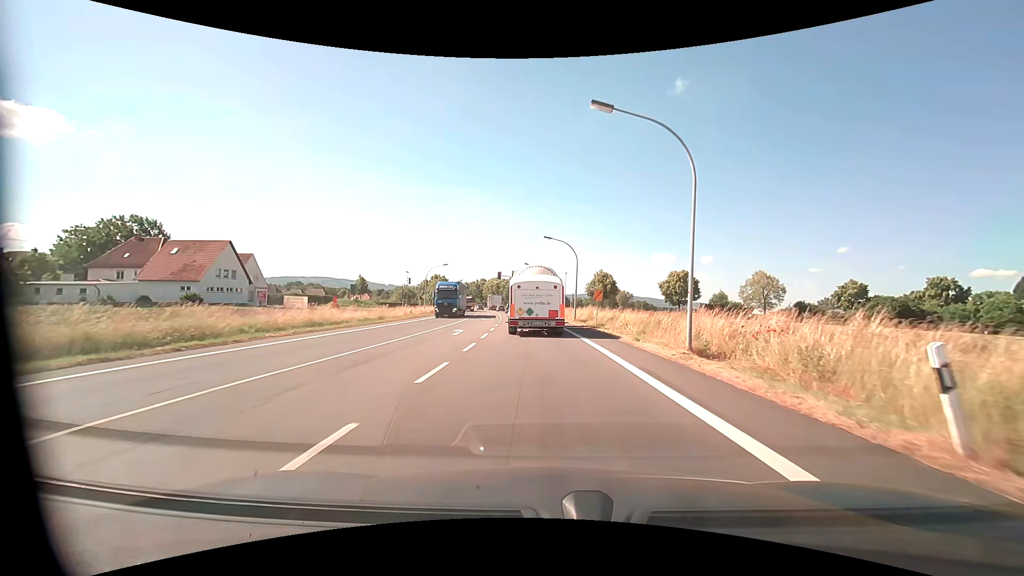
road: primary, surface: asphalt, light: Day
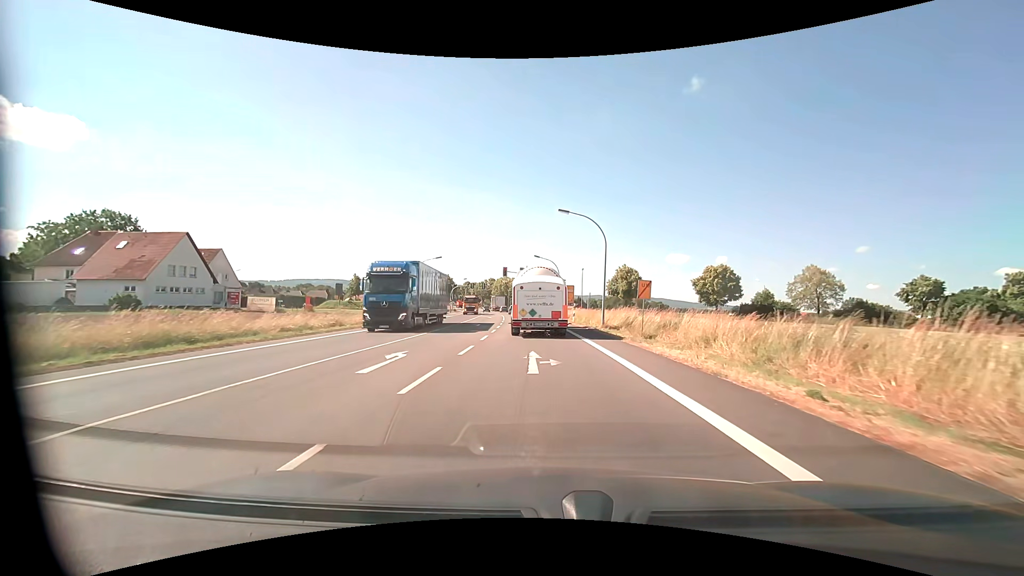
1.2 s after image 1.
(-0.1, +13.0) m; -1°
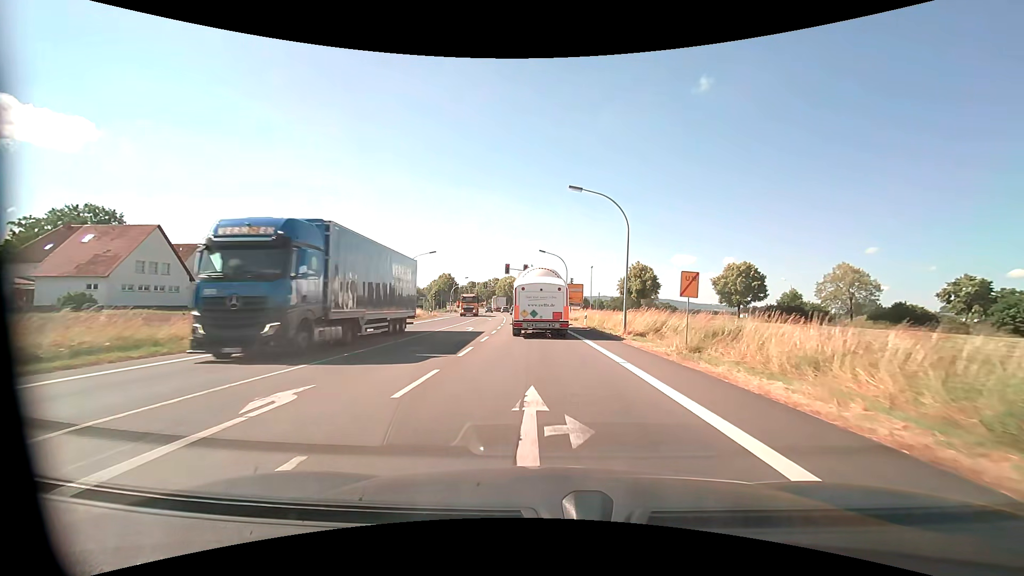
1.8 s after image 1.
(0.0, +6.5) m; -1°
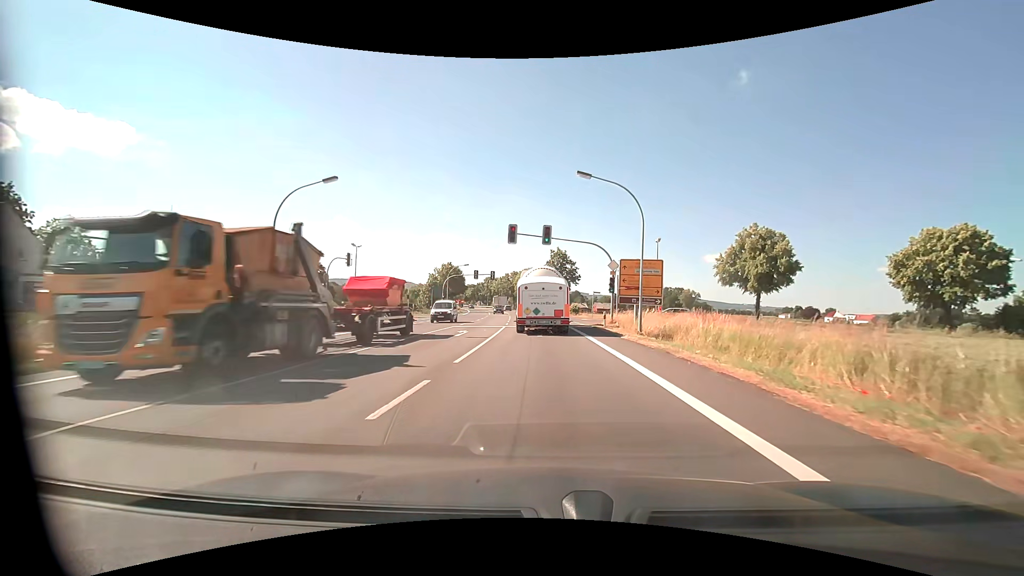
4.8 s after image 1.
(-0.8, +32.0) m; -3°
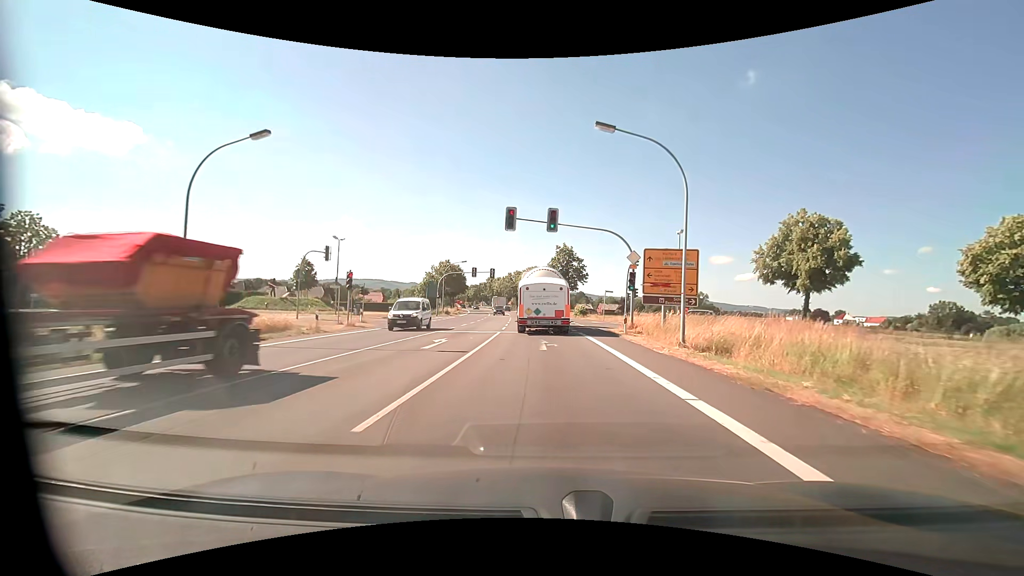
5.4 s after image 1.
(0.0, +6.5) m; 0°
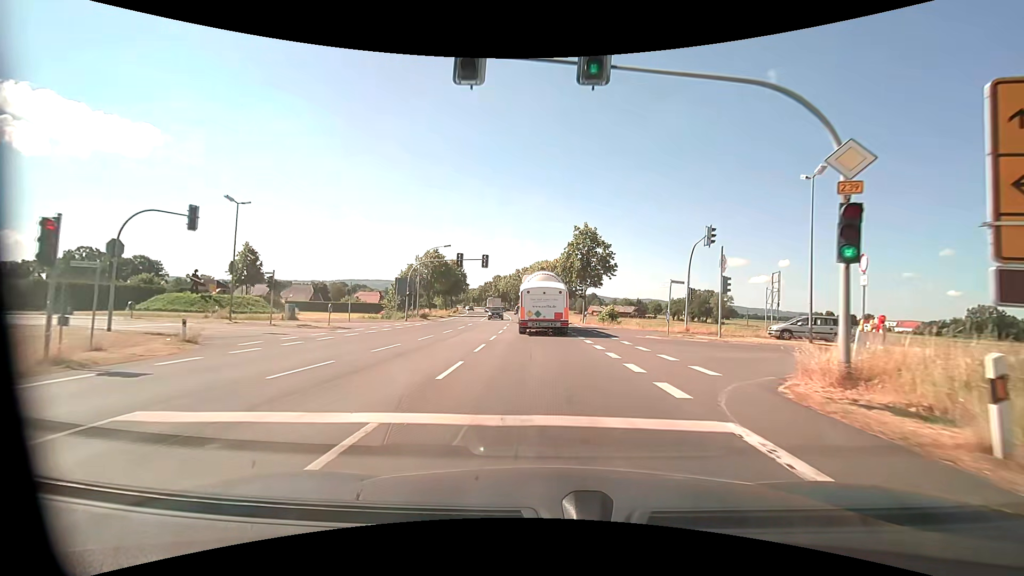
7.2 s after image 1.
(-0.2, +19.9) m; -1°
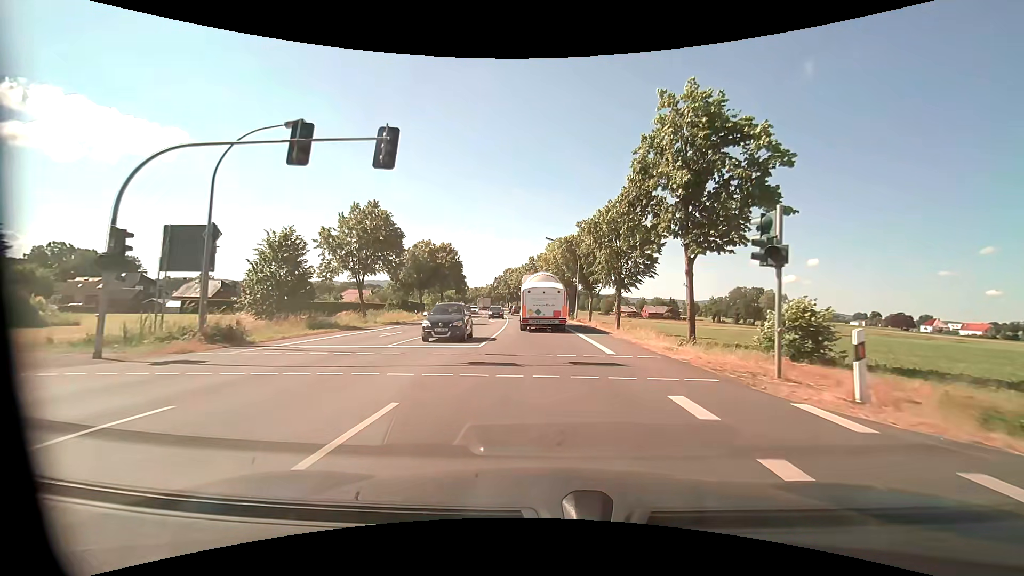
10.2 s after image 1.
(-0.6, +35.5) m; -2°
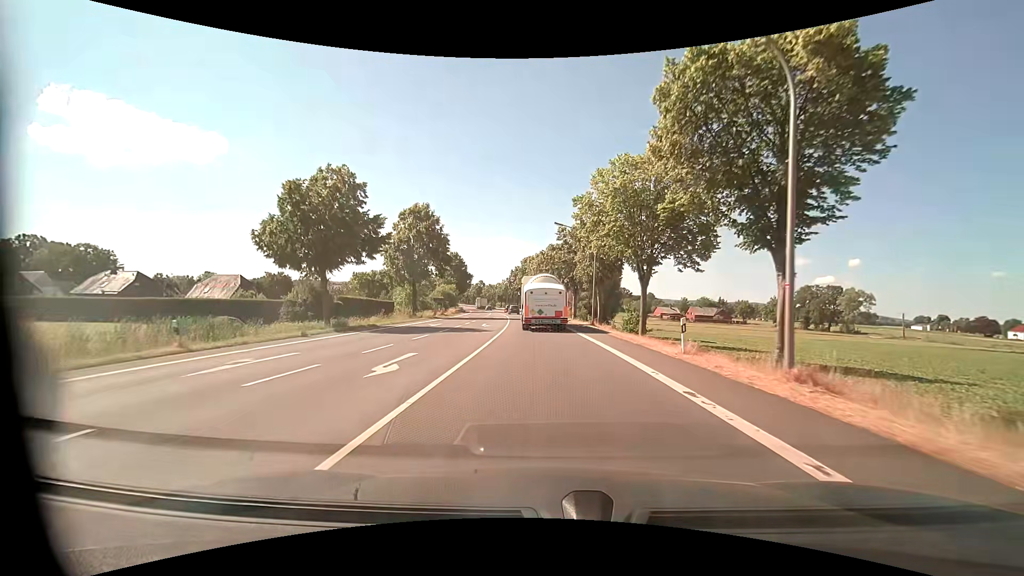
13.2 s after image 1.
(-1.1, +37.8) m; -3°
(0, +10) (0, +20) (0, +30) (-1, +40) (-1, +50) (-2, +60) (-3, +70) (-4, +80) (-5, +90) (-7, +100) m
